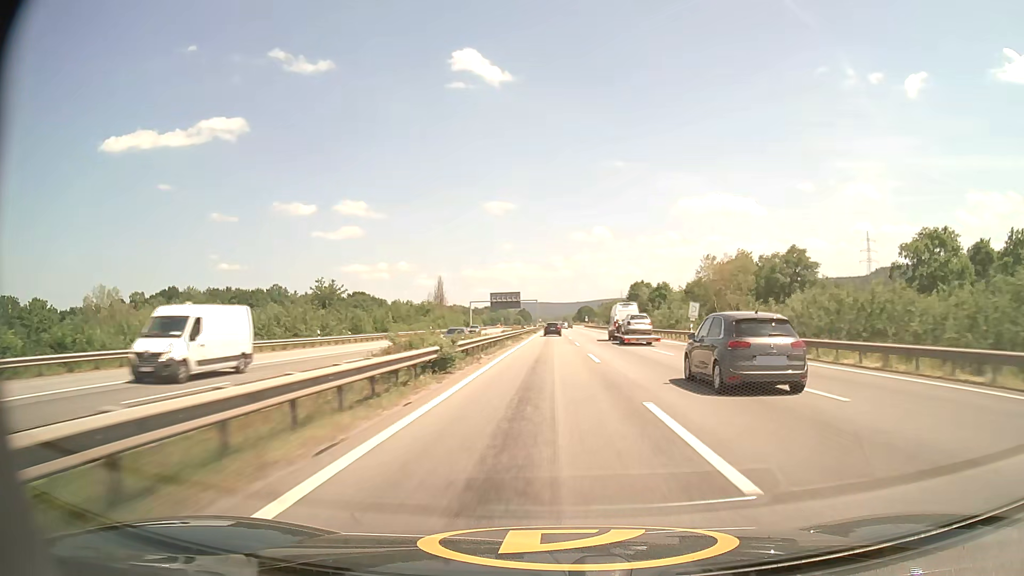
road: motorway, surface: asphalt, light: Day
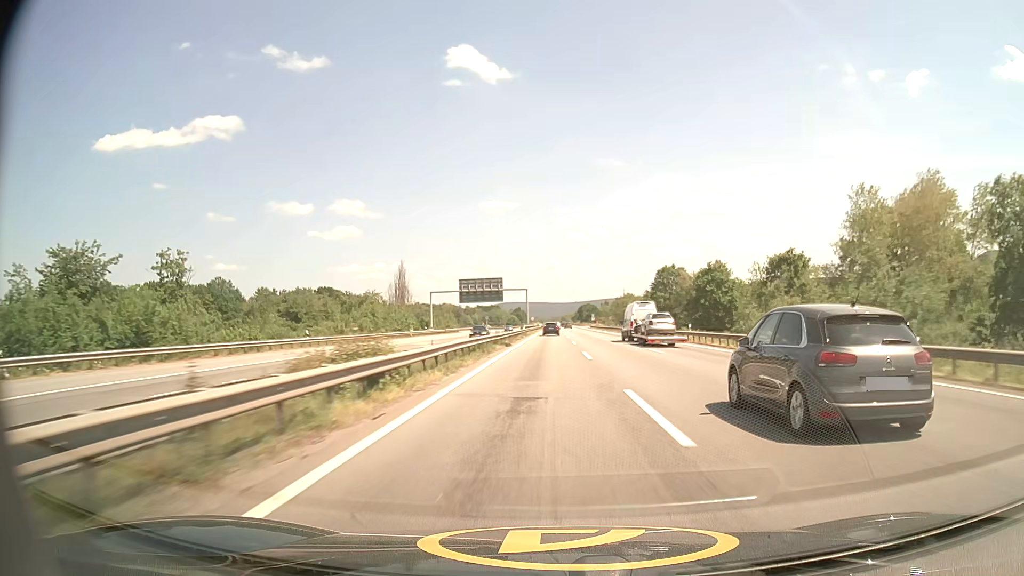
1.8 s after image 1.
(+0.1, +52.3) m; 0°
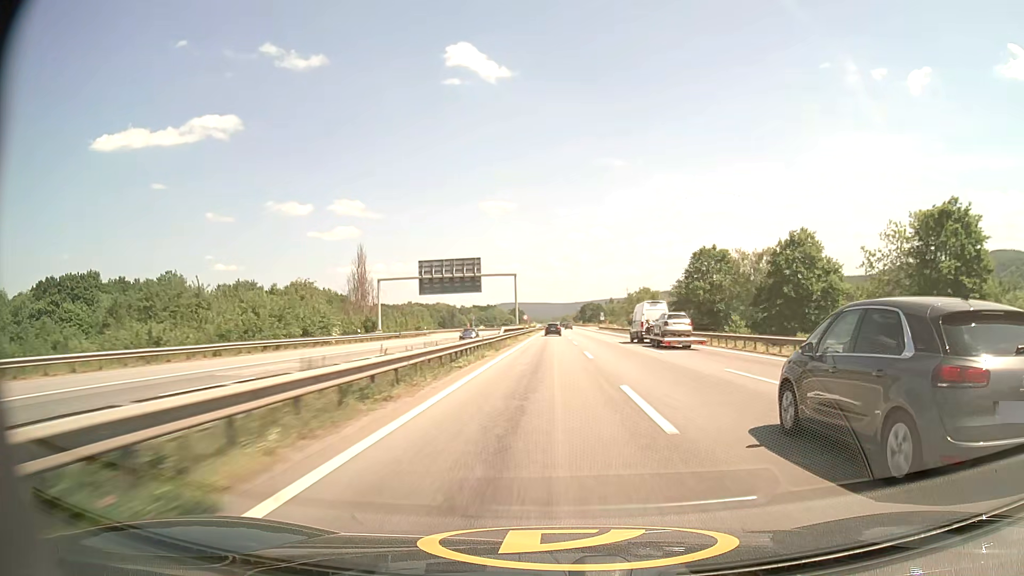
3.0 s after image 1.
(0.0, +35.3) m; 0°
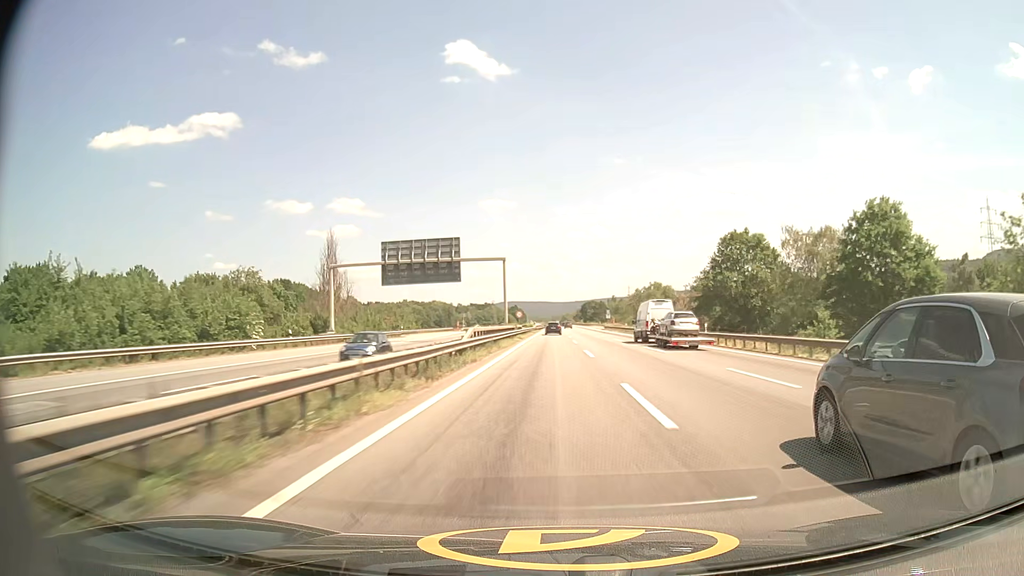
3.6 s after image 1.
(0.0, +17.8) m; 0°
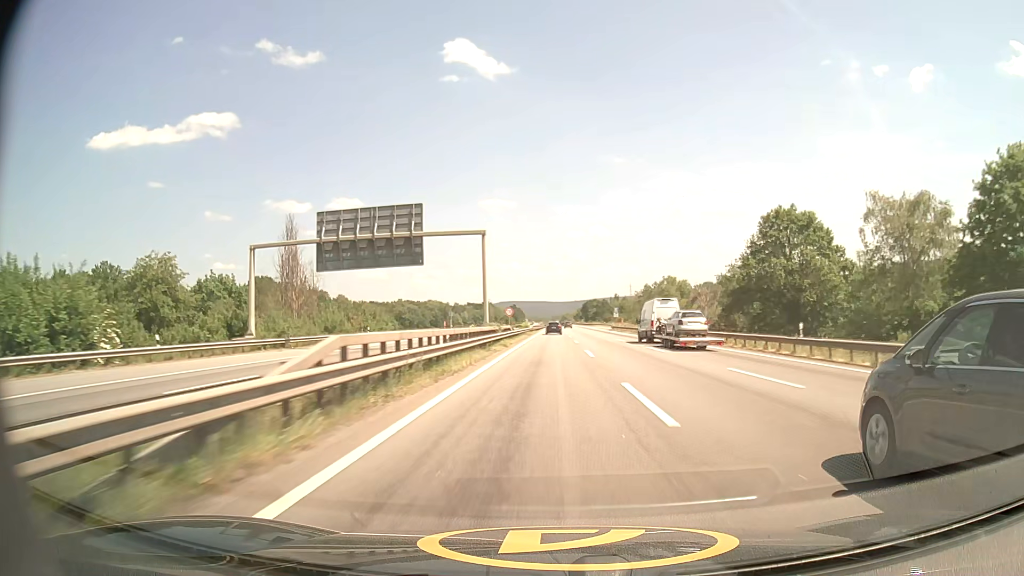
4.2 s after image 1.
(0.0, +17.9) m; 0°
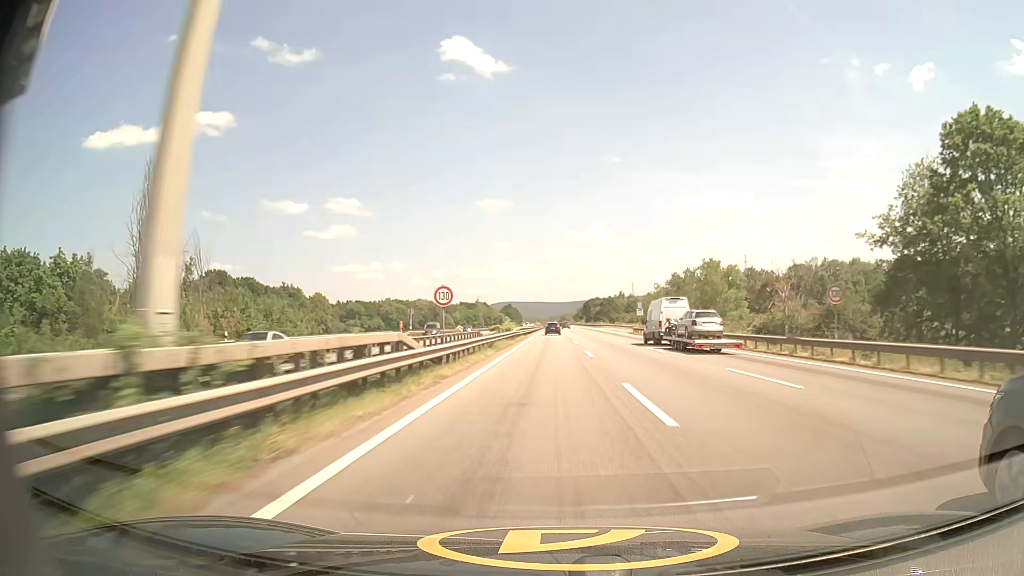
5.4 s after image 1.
(+0.1, +36.2) m; 0°
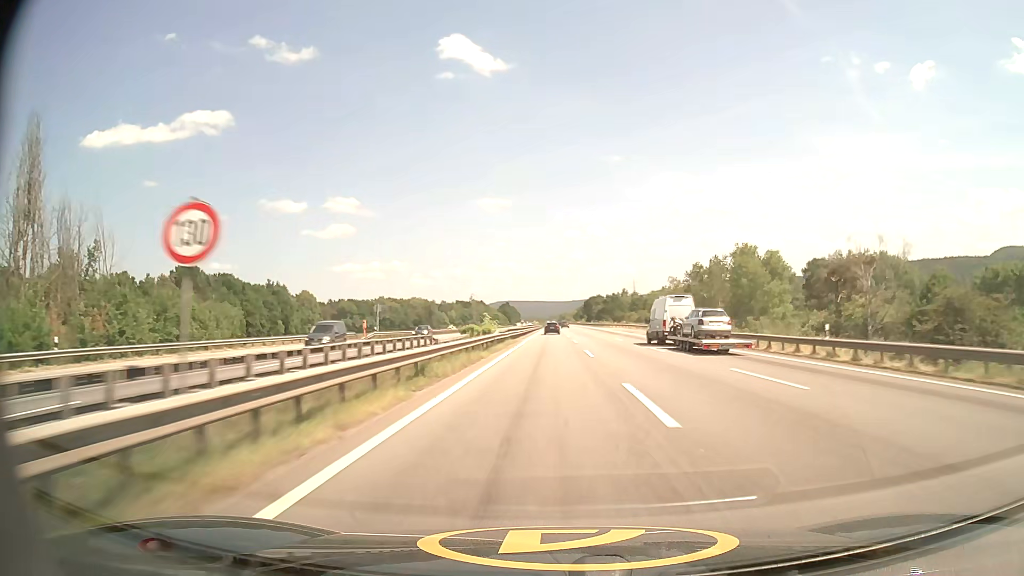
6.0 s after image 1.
(0.0, +18.2) m; 0°
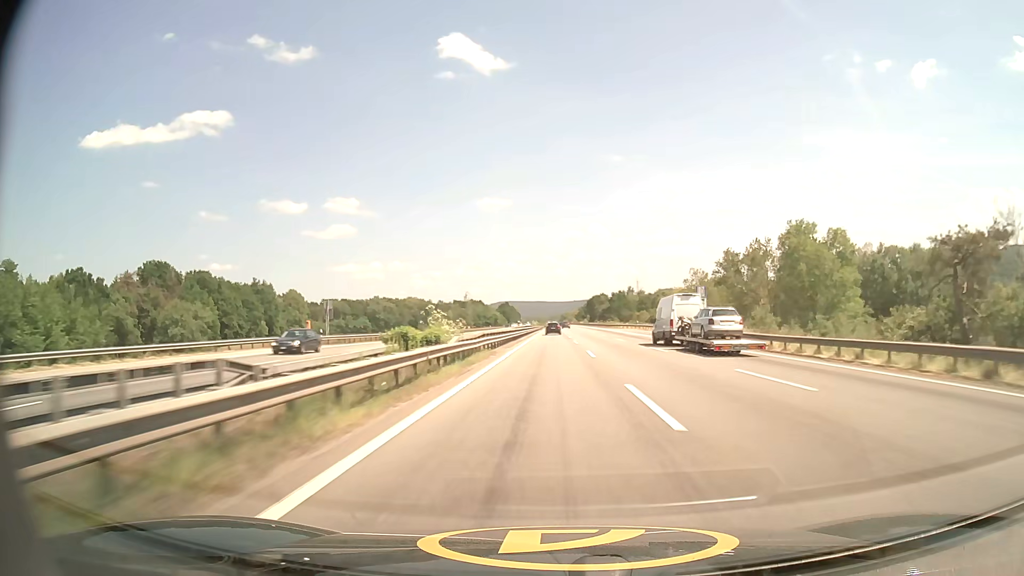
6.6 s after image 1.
(0.0, +18.3) m; 0°
(0, +10) (0, +20) (0, +30) (0, +40) (0, +50) (0, +60) (0, +70) (0, +80) (0, +90) (0, +100) m
